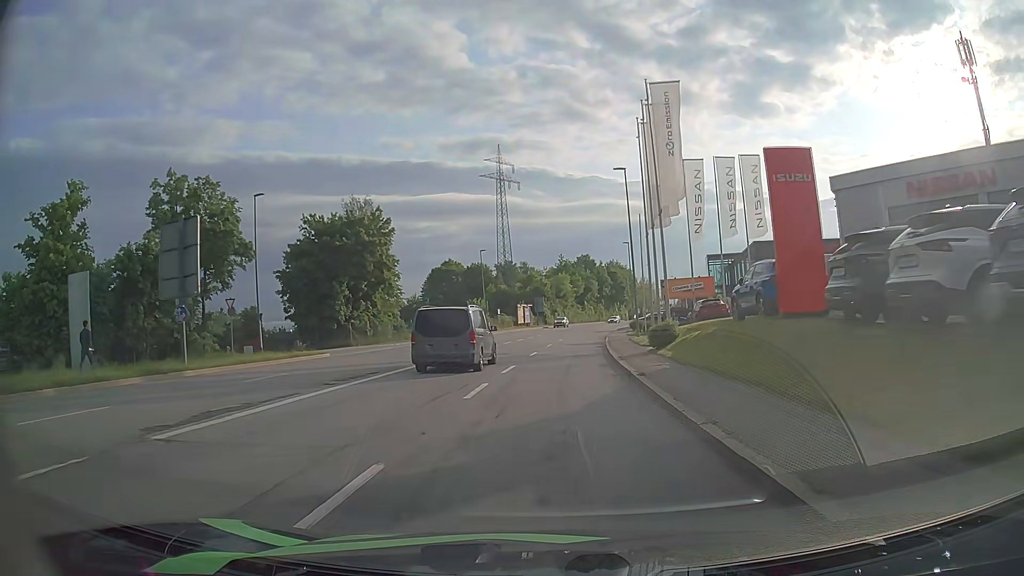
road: tertiary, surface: asphalt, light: Day
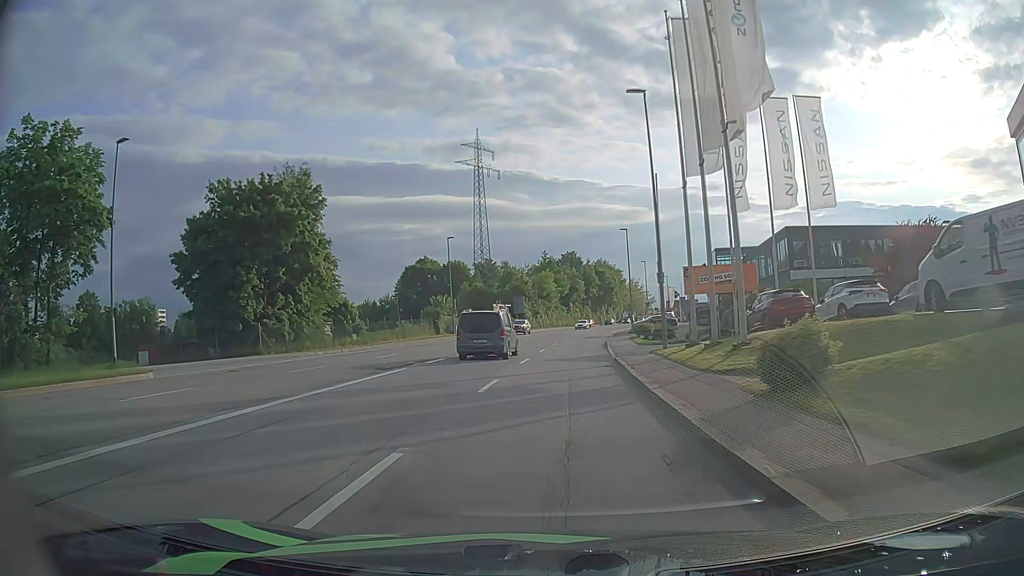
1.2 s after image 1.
(+0.2, +14.6) m; +1°
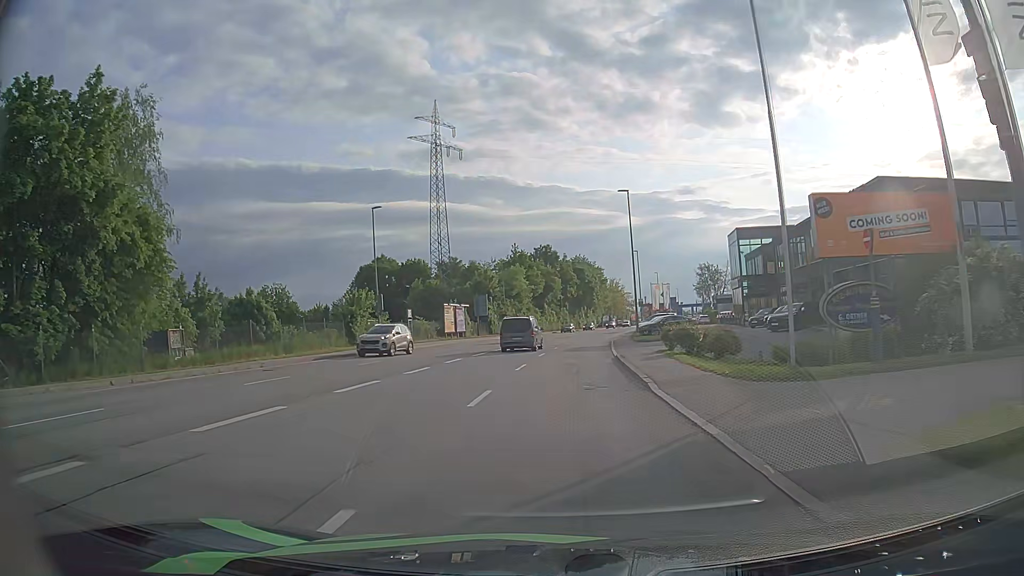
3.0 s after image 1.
(+0.3, +21.4) m; +2°
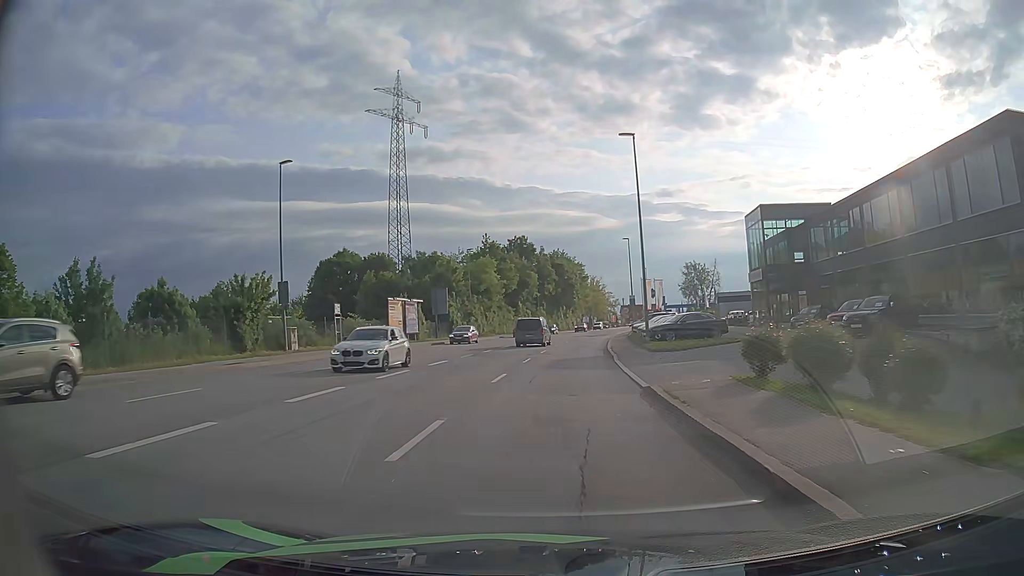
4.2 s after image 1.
(+0.3, +14.4) m; +2°
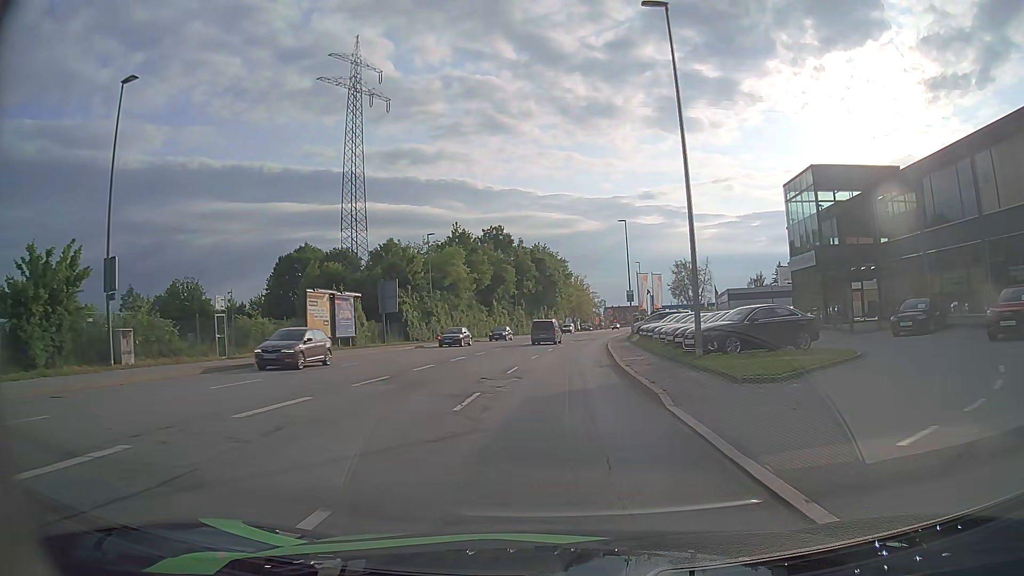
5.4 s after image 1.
(+0.2, +14.4) m; +2°
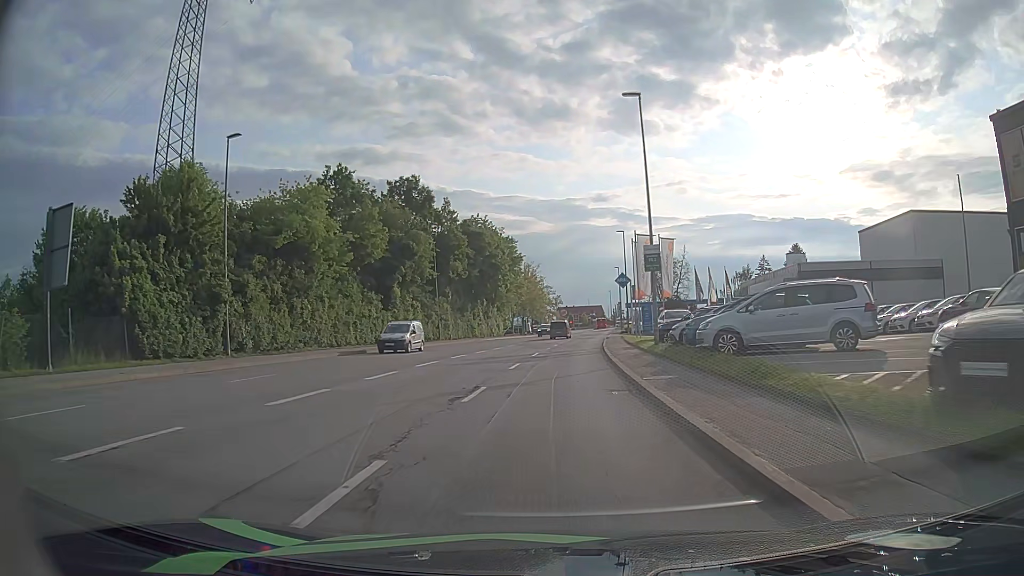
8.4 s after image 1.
(+1.2, +34.5) m; +4°
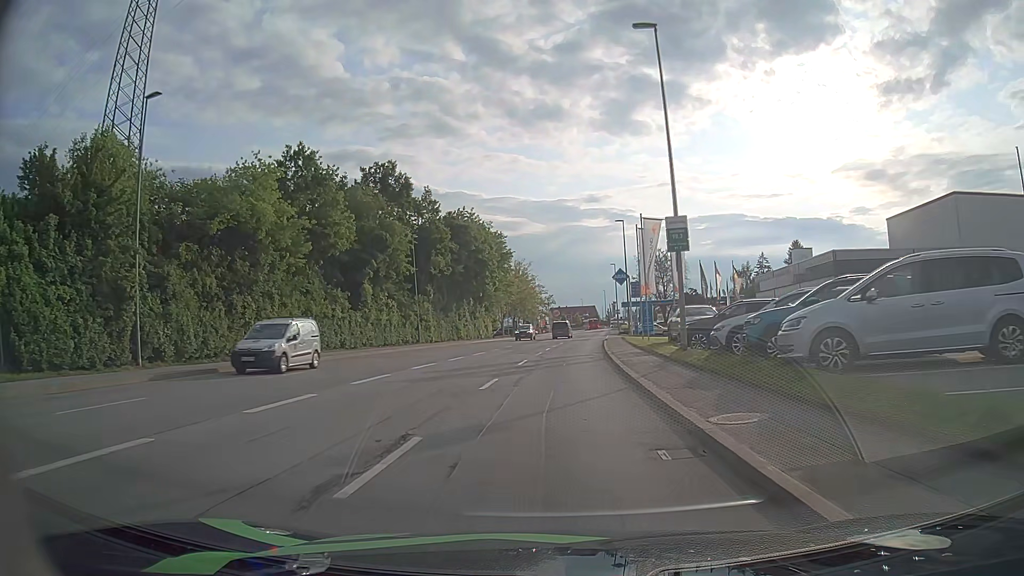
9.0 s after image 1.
(0.0, +6.9) m; +1°
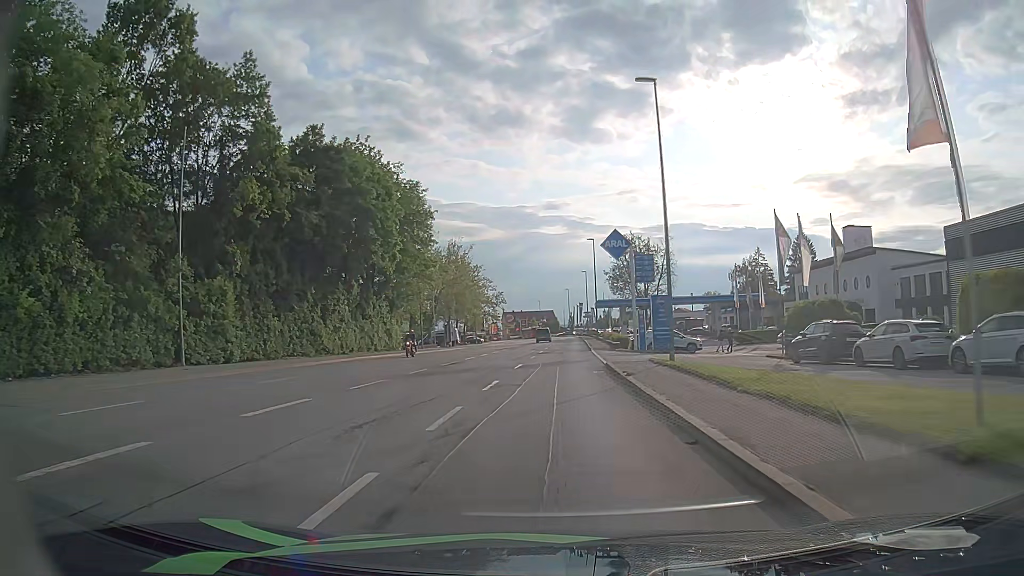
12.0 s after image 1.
(+1.1, +36.0) m; +3°
(0, +10) (+1, +20) (+1, +30) (+1, +40) (+2, +50) (+2, +60) (+3, +70) (+3, +80) (+4, +90) (+4, +100) m
